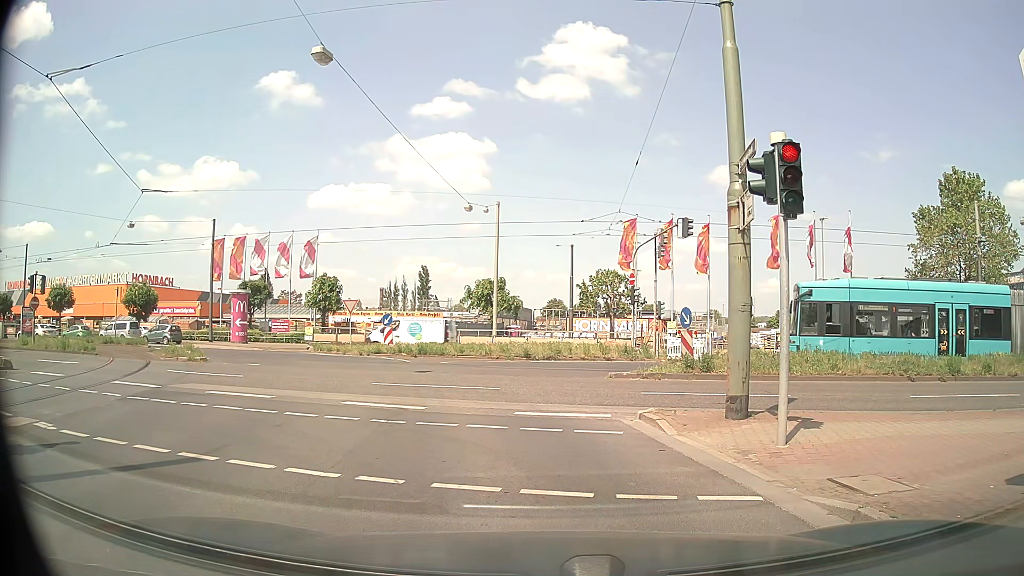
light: Day
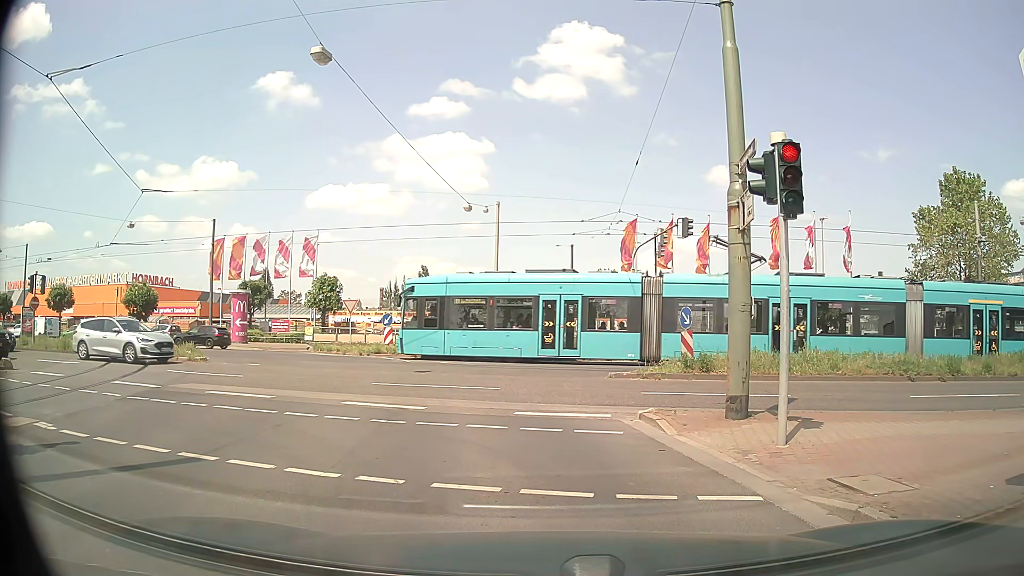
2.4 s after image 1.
(0.0, 0.0) m; 0°
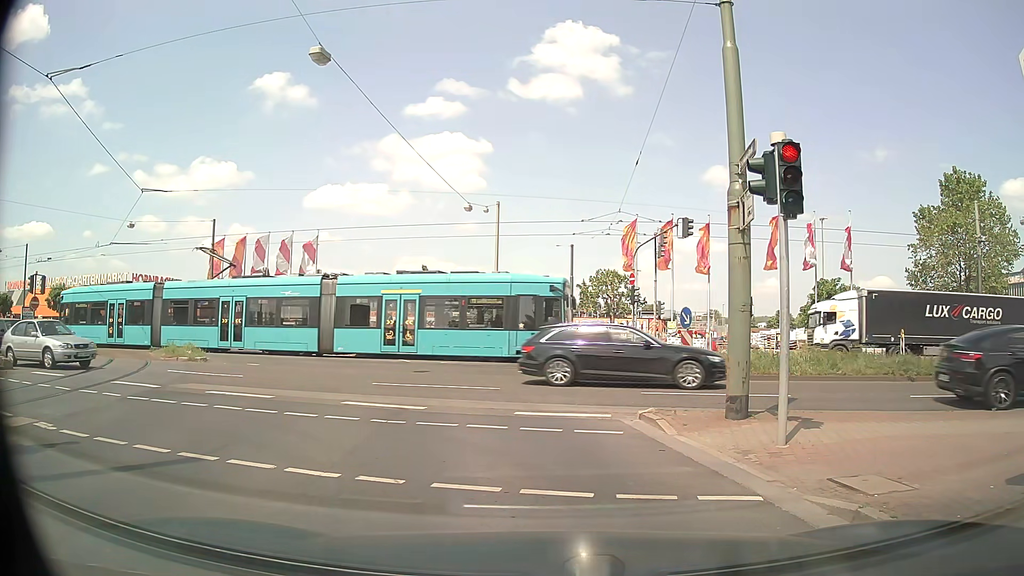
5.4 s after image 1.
(0.0, 0.0) m; 0°
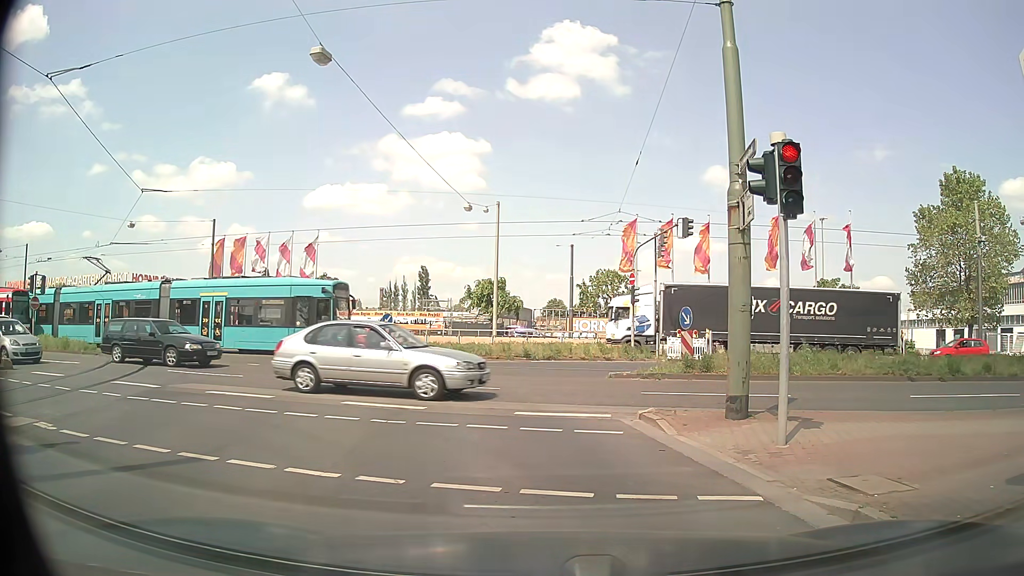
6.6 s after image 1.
(0.0, 0.0) m; 0°
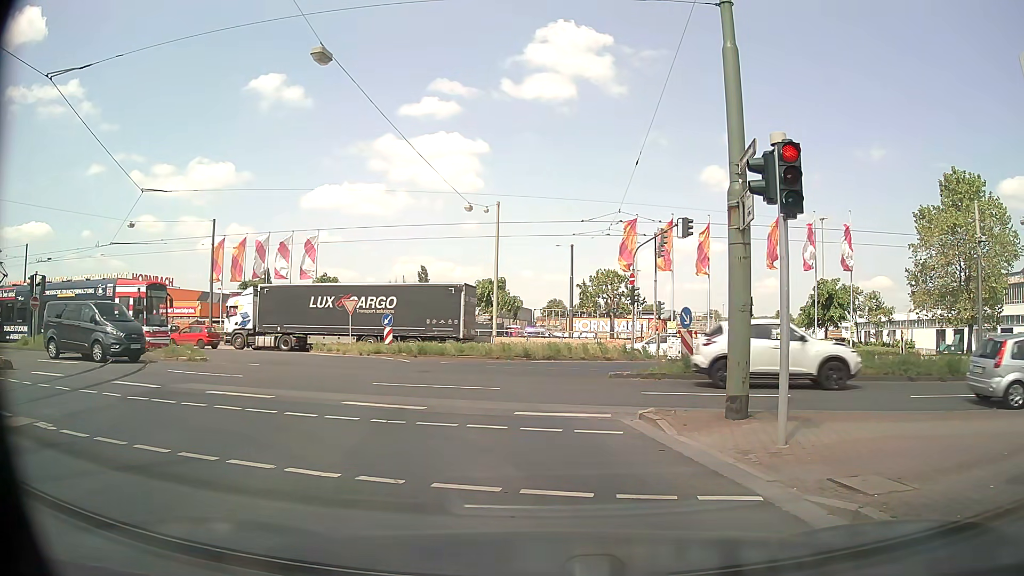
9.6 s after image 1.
(0.0, 0.0) m; 0°
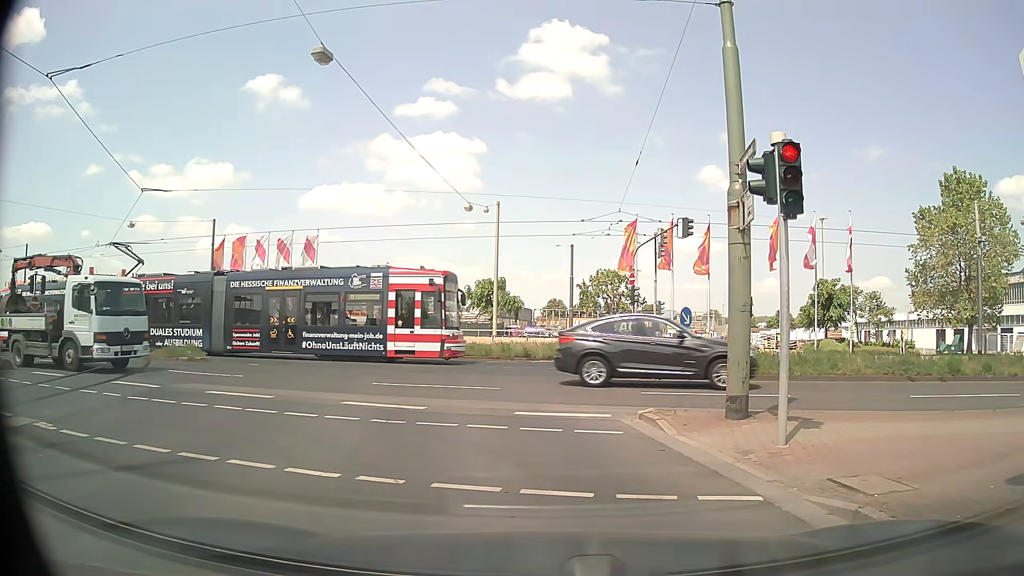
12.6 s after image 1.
(0.0, 0.0) m; 0°
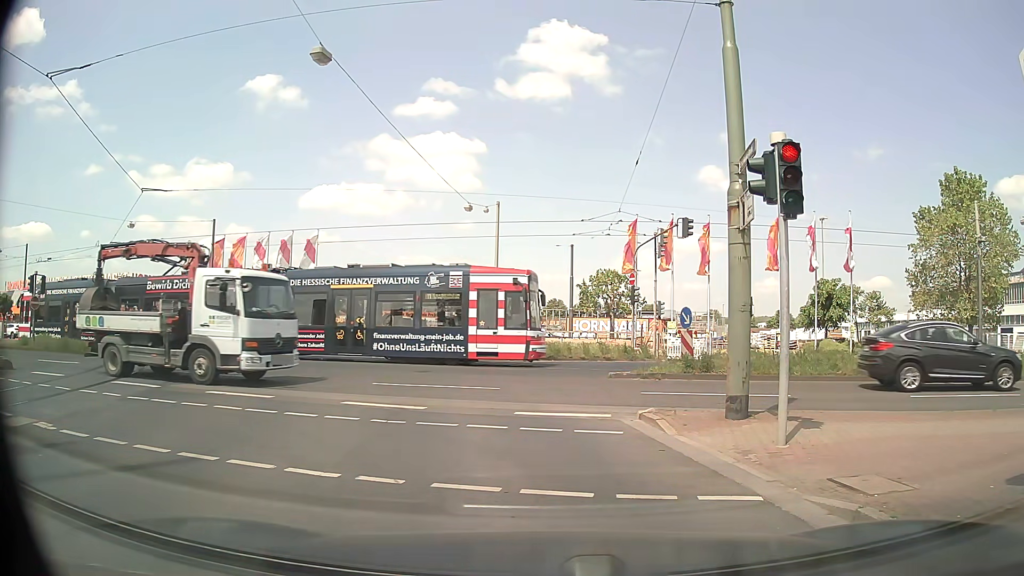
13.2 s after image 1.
(0.0, 0.0) m; 0°
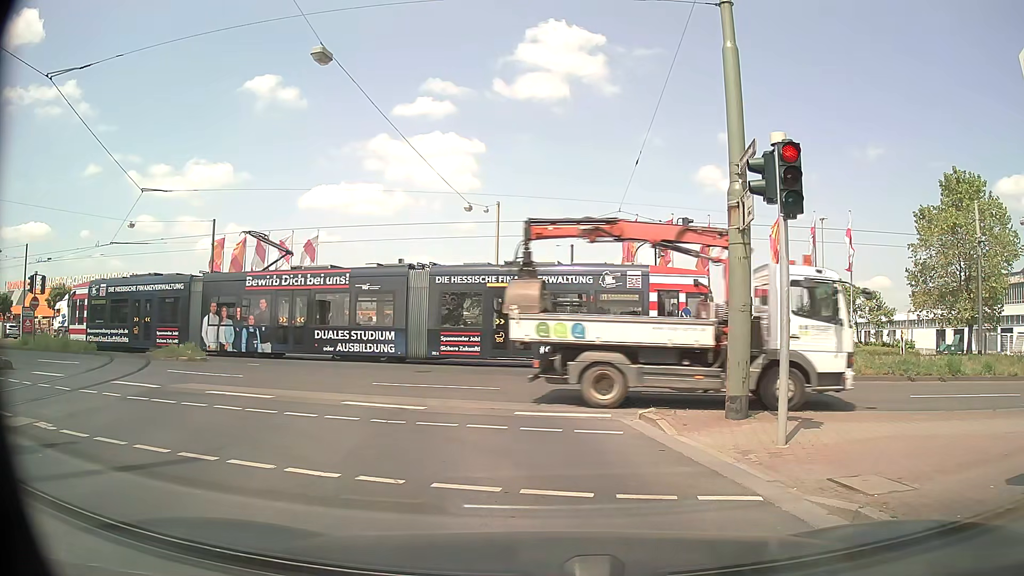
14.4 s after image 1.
(0.0, 0.0) m; 0°
